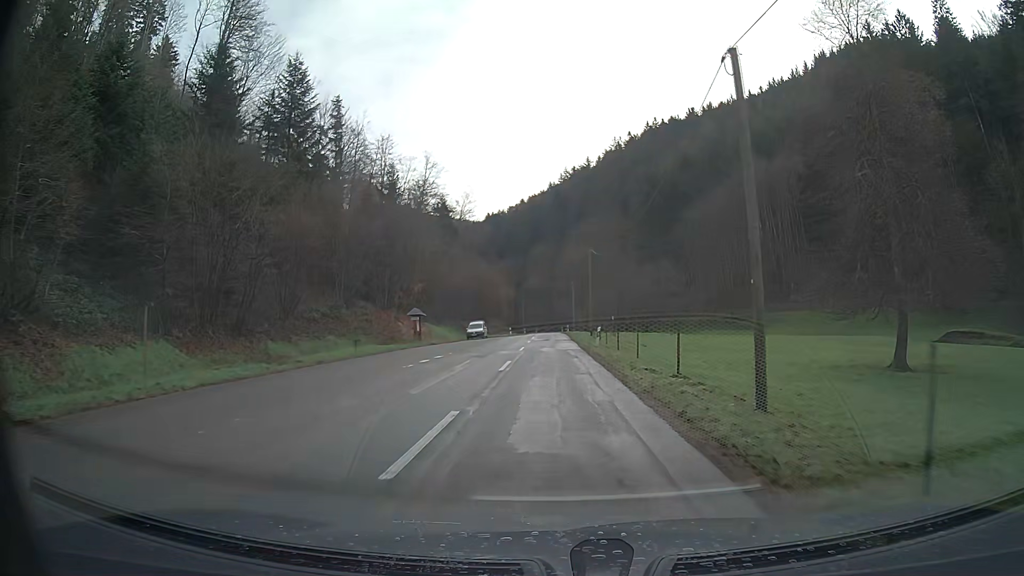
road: tertiary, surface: asphalt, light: Day
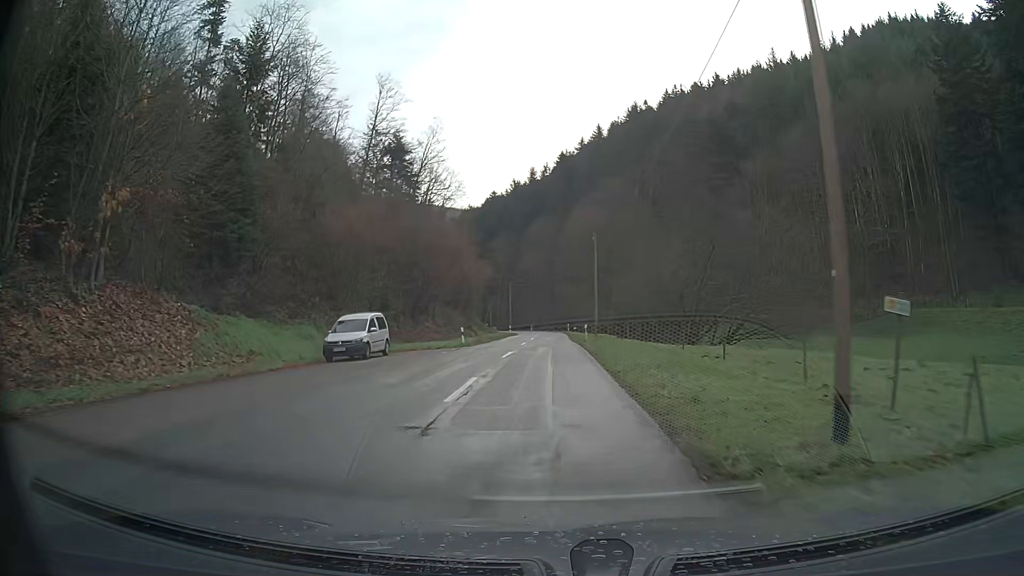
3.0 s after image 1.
(-0.1, +43.7) m; 0°
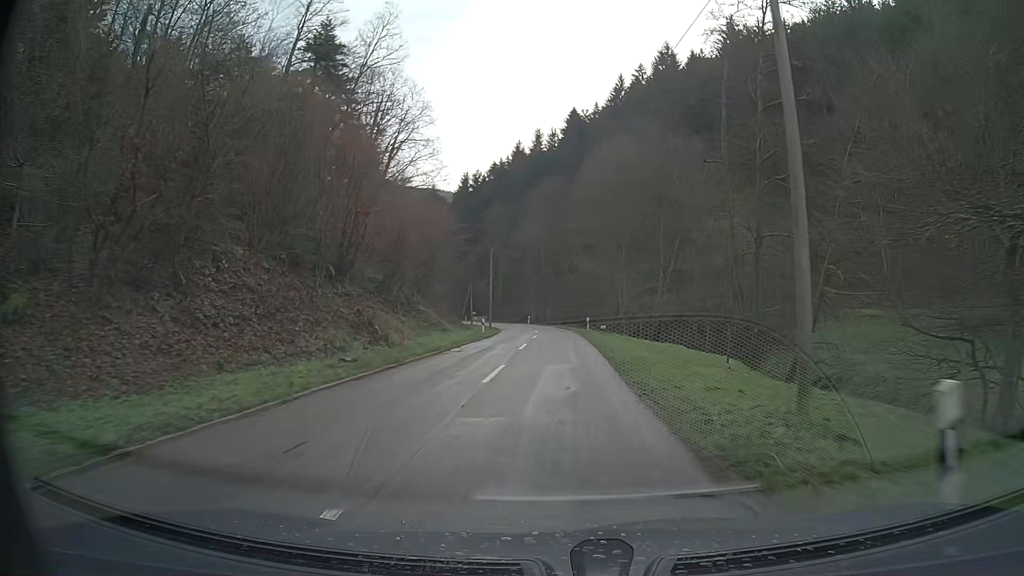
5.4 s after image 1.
(-0.1, +34.9) m; 0°
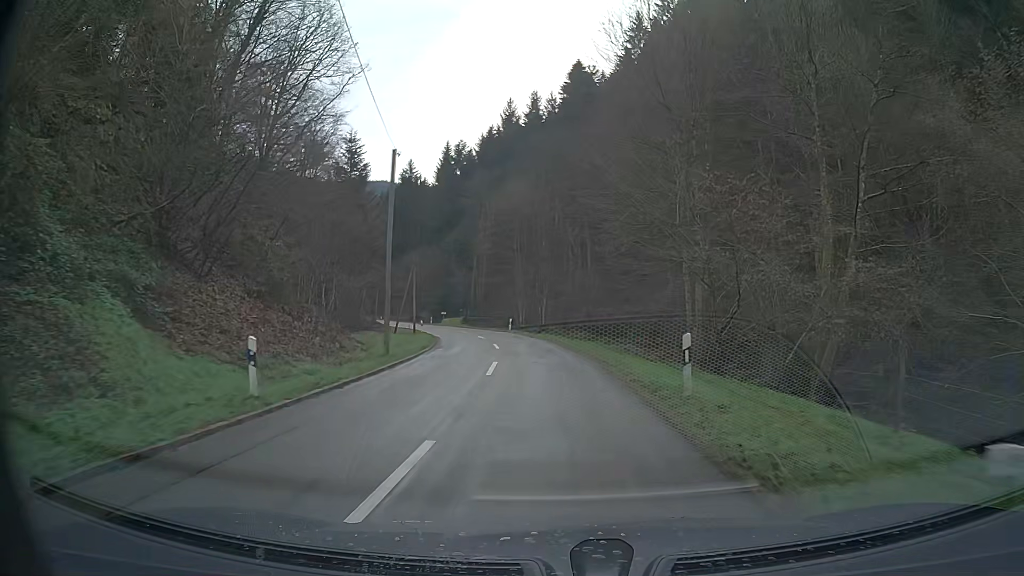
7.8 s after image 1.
(-0.1, +33.6) m; -1°
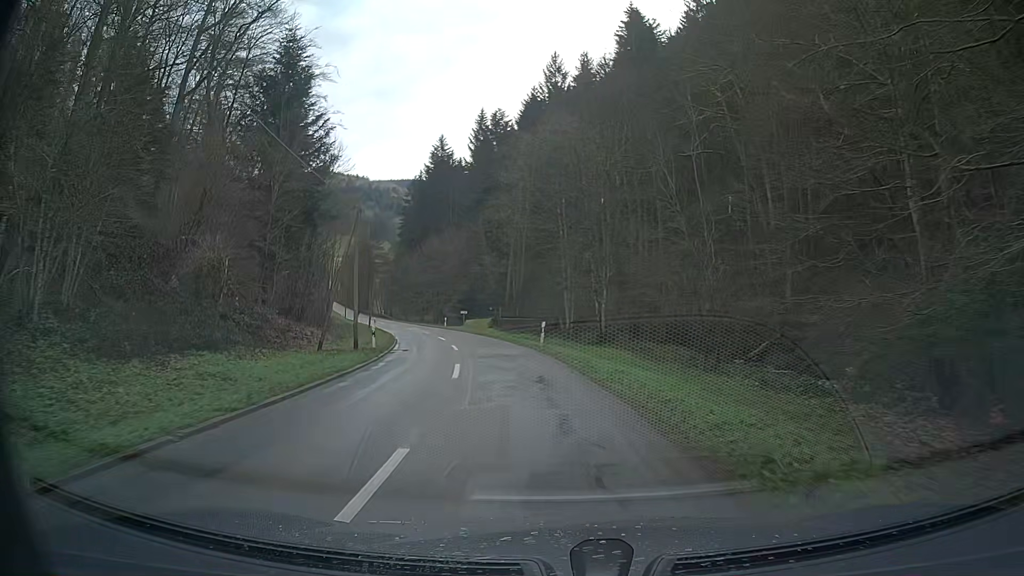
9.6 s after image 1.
(-1.0, +24.9) m; -6°
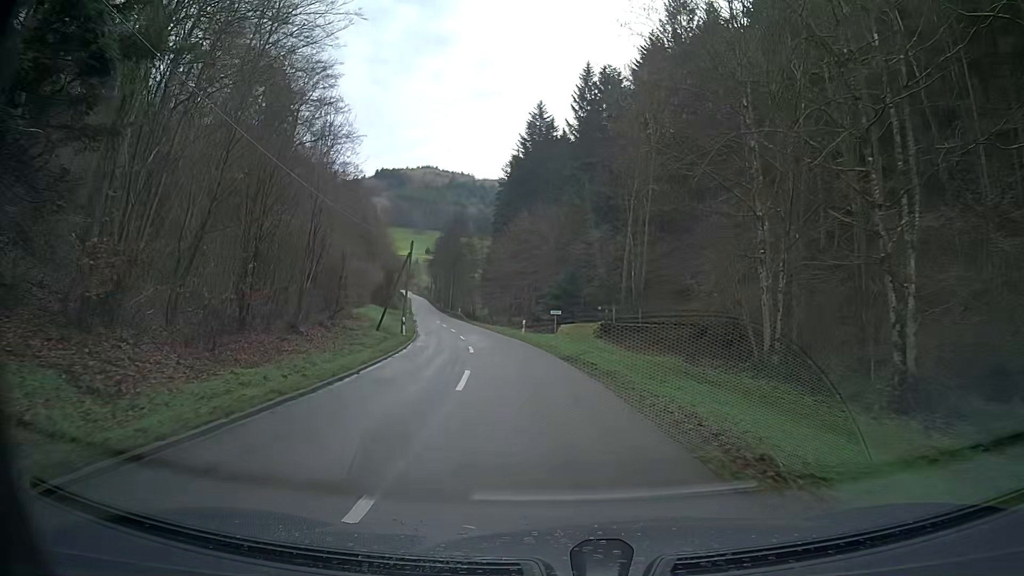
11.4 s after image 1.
(-2.0, +25.8) m; -8°
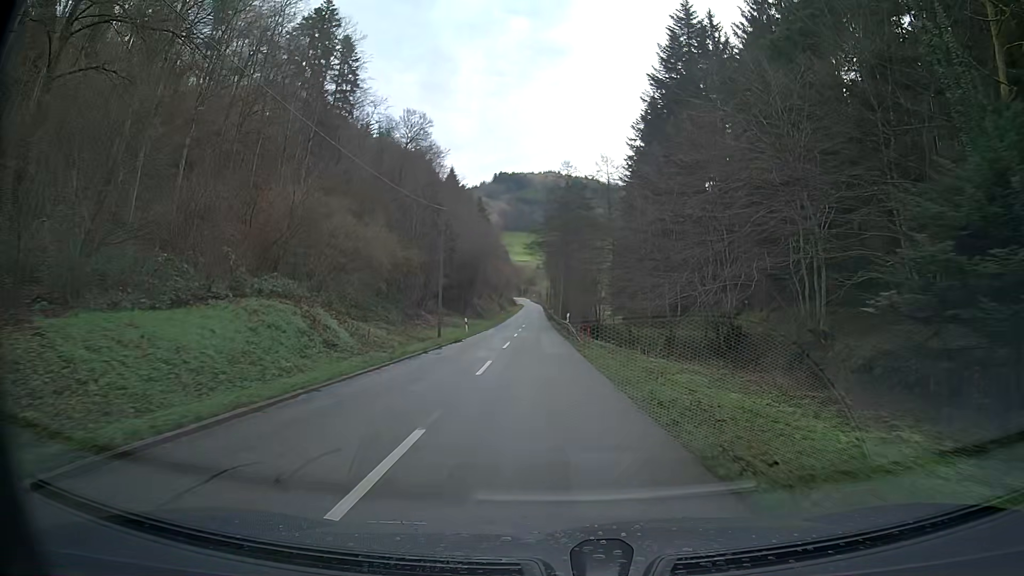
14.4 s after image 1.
(-4.5, +44.5) m; -10°
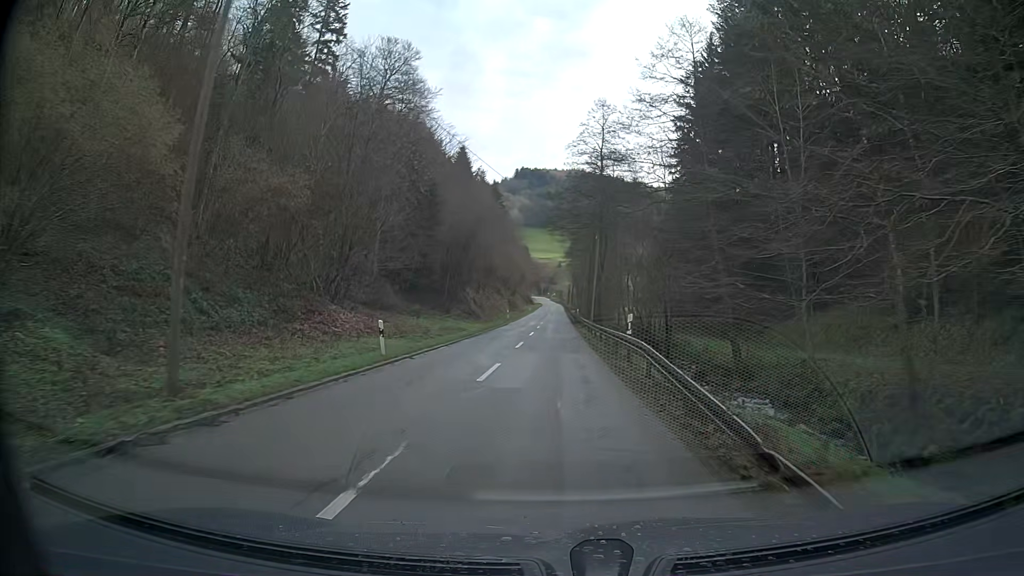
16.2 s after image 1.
(-0.4, +27.0) m; -1°
